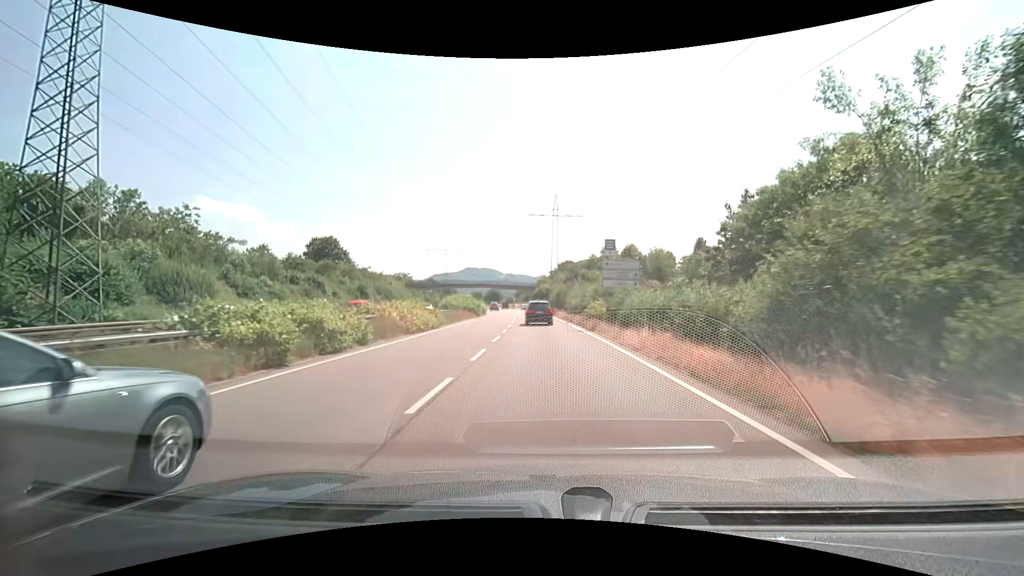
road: trunk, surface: asphalt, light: Day
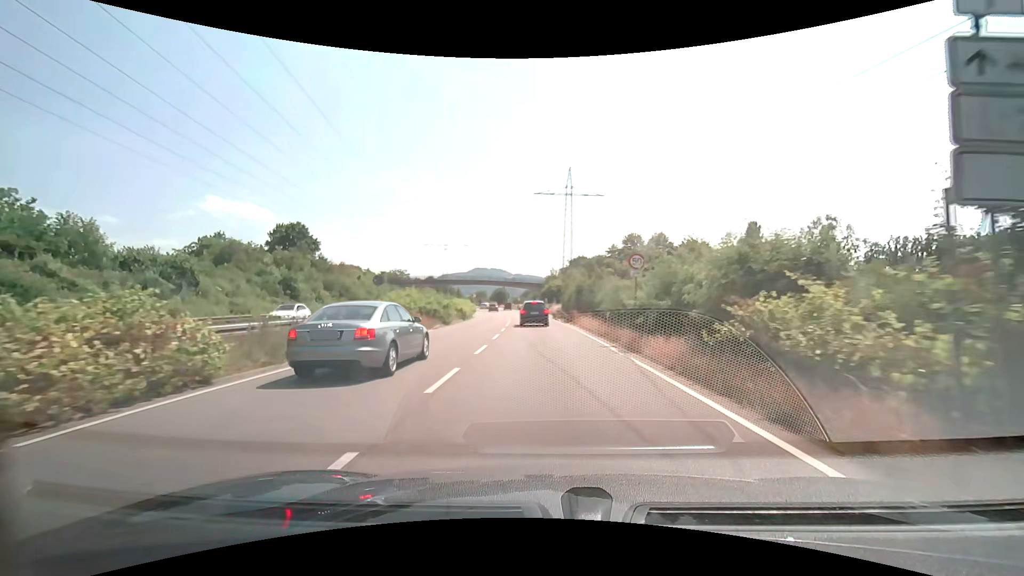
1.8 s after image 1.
(-0.2, +22.6) m; -1°
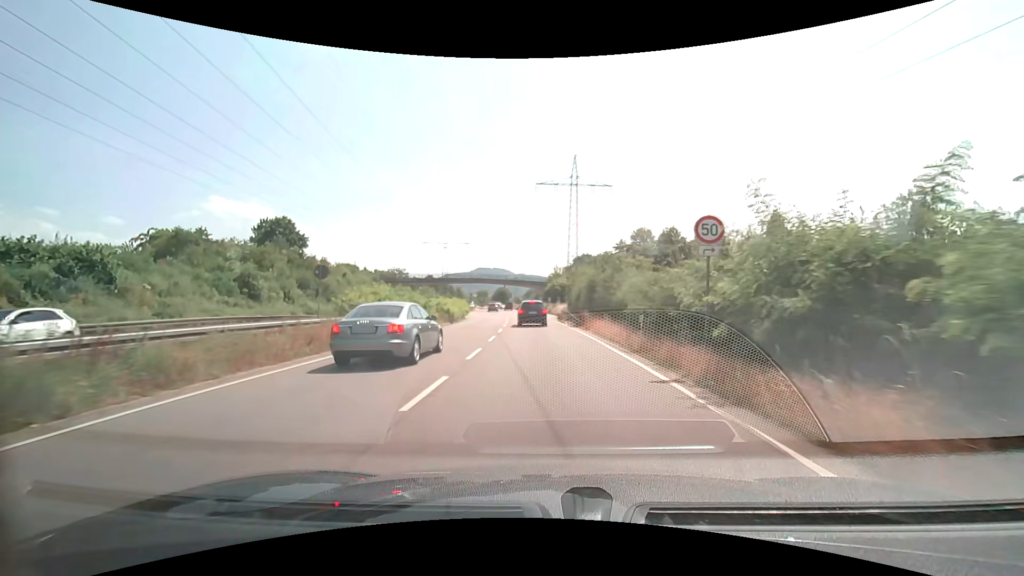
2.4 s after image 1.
(0.0, +7.3) m; -1°
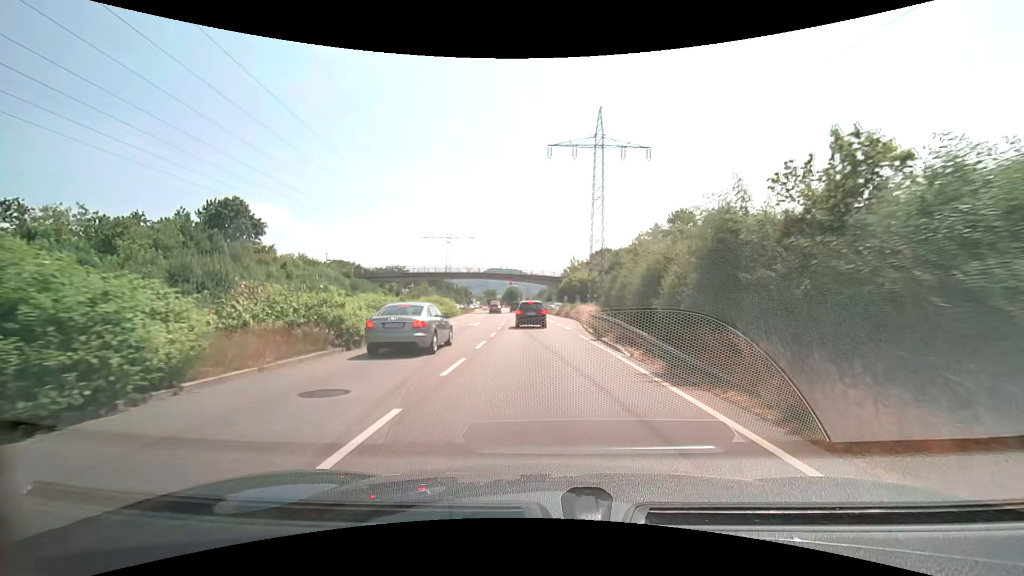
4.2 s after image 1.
(-0.2, +20.9) m; -1°
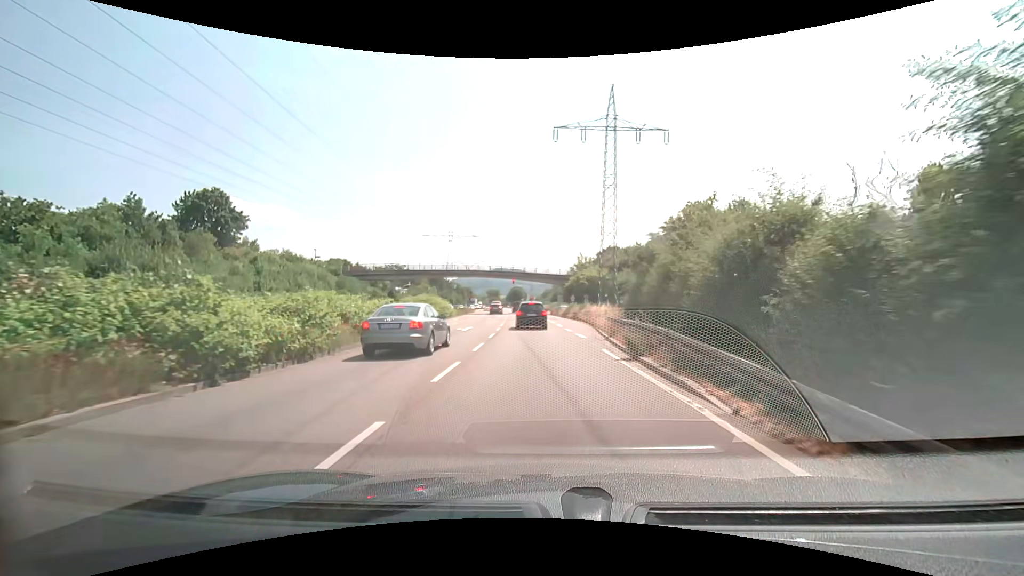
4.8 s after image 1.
(0.0, +6.6) m; 0°
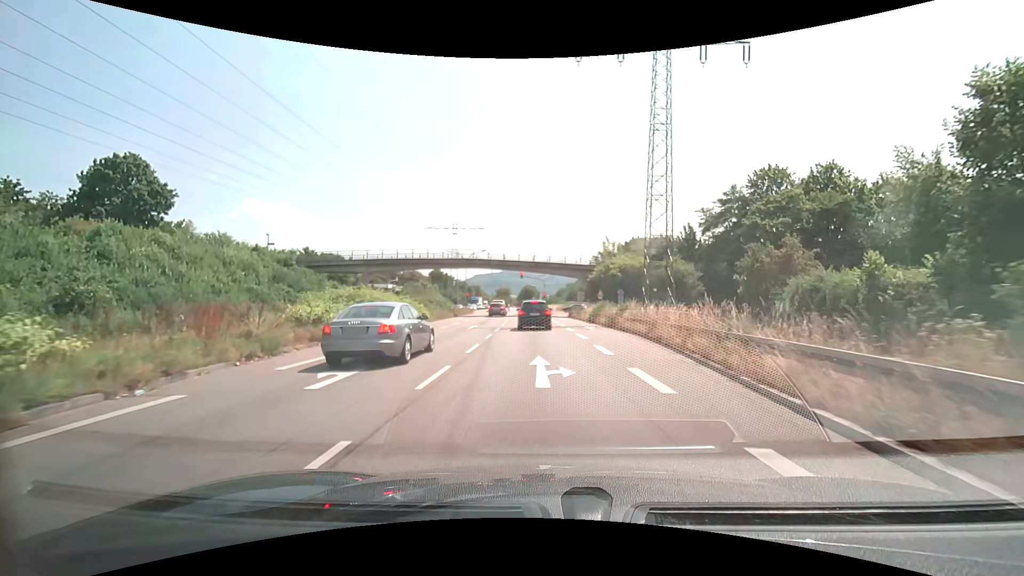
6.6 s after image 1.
(-0.3, +18.8) m; -2°
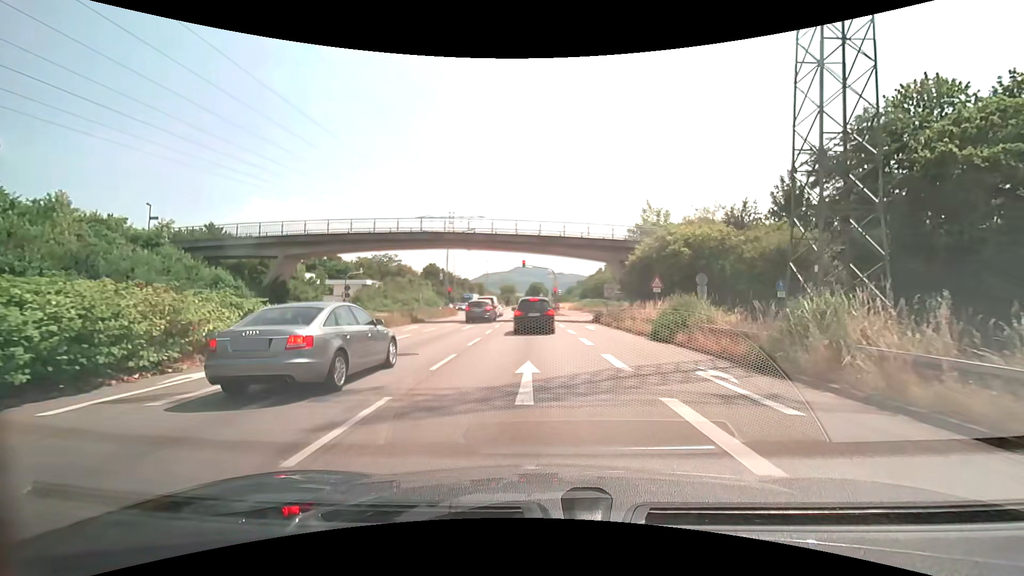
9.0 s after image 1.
(-0.2, +21.4) m; -1°
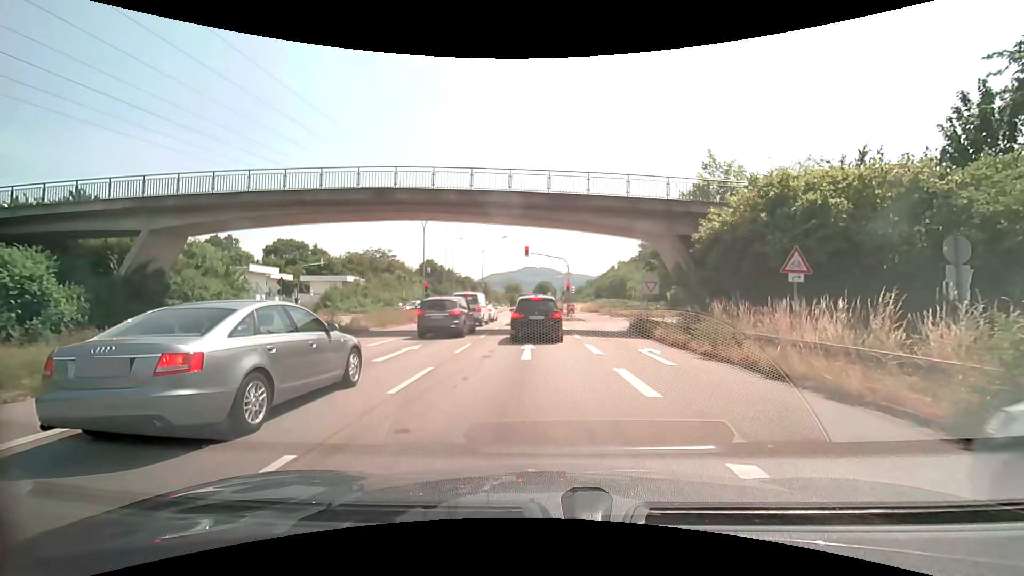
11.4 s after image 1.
(-0.2, +14.4) m; -1°
(0, +10) (0, +20) (0, +30) (-1, +40) (-1, +50) (-1, +60) (-2, +70) (-2, +80) (-2, +90) (-2, +100) m
